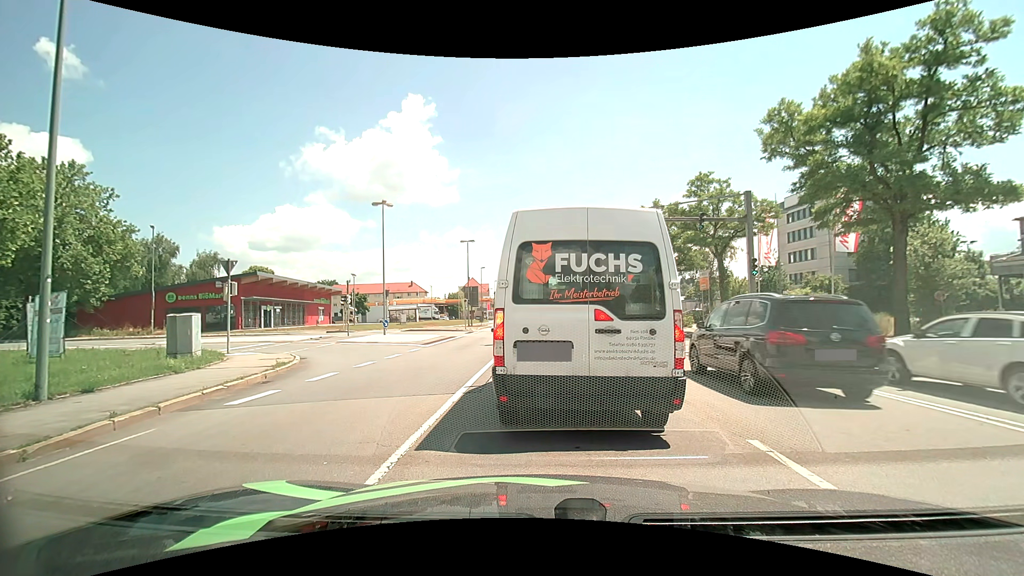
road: primary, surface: asphalt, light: Day
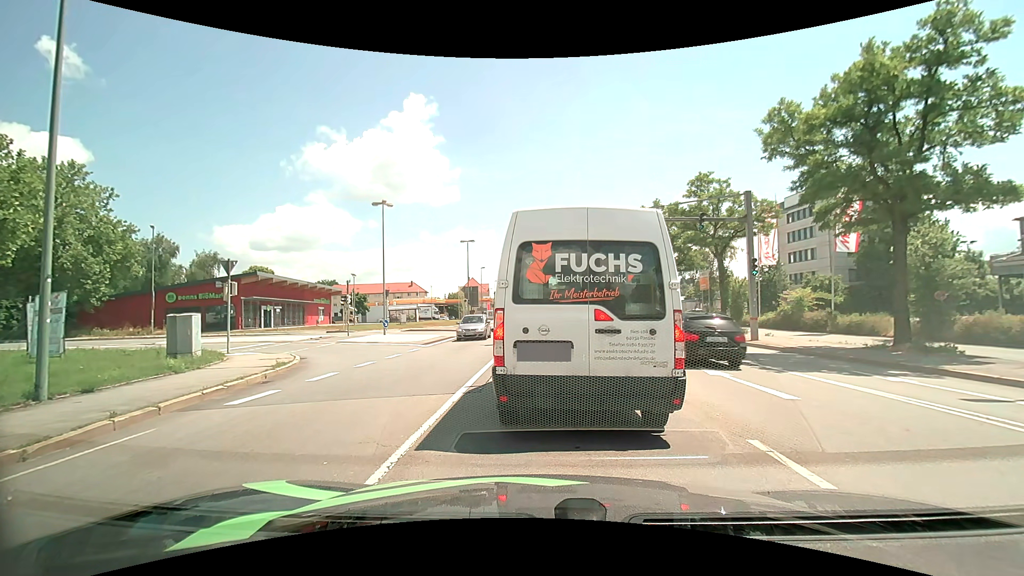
(0.0, 0.0) m; 0°
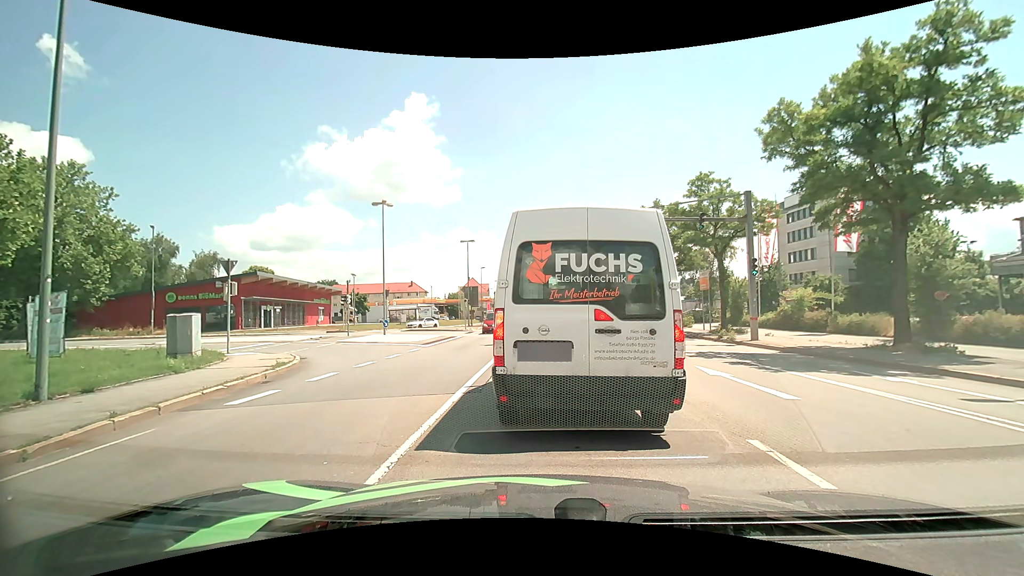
(0.0, 0.0) m; 0°
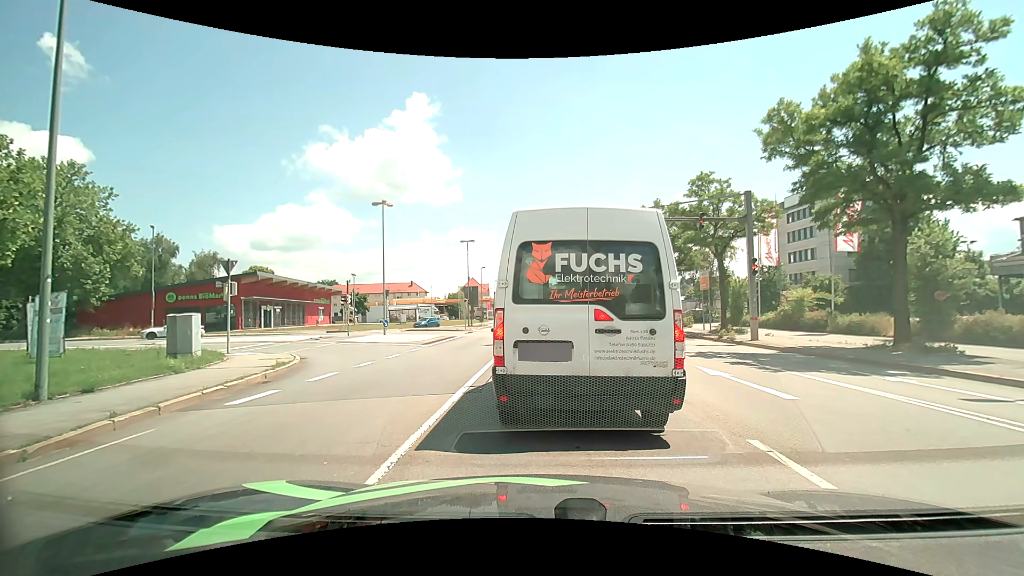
(0.0, 0.0) m; 0°
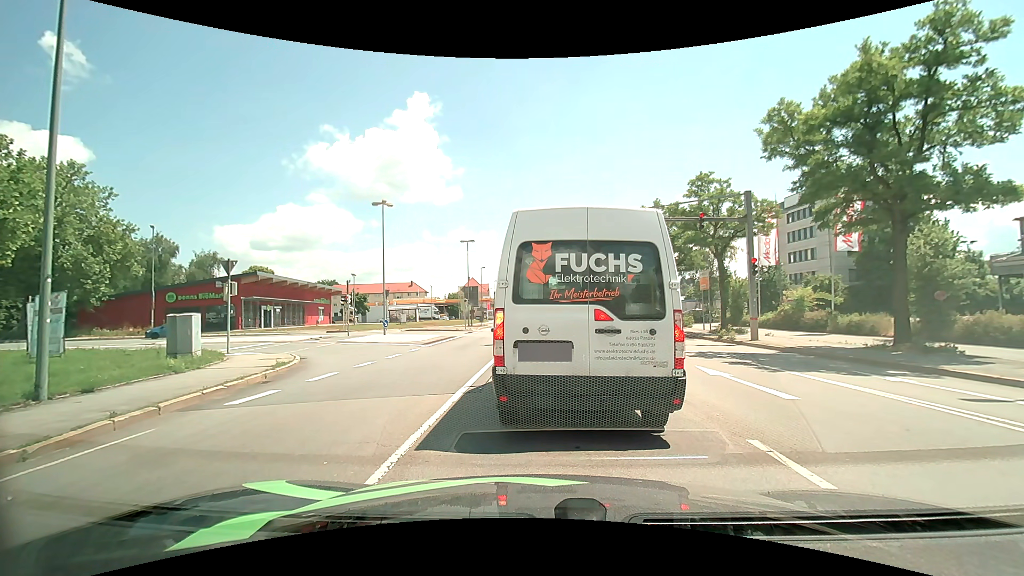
(0.0, 0.0) m; 0°
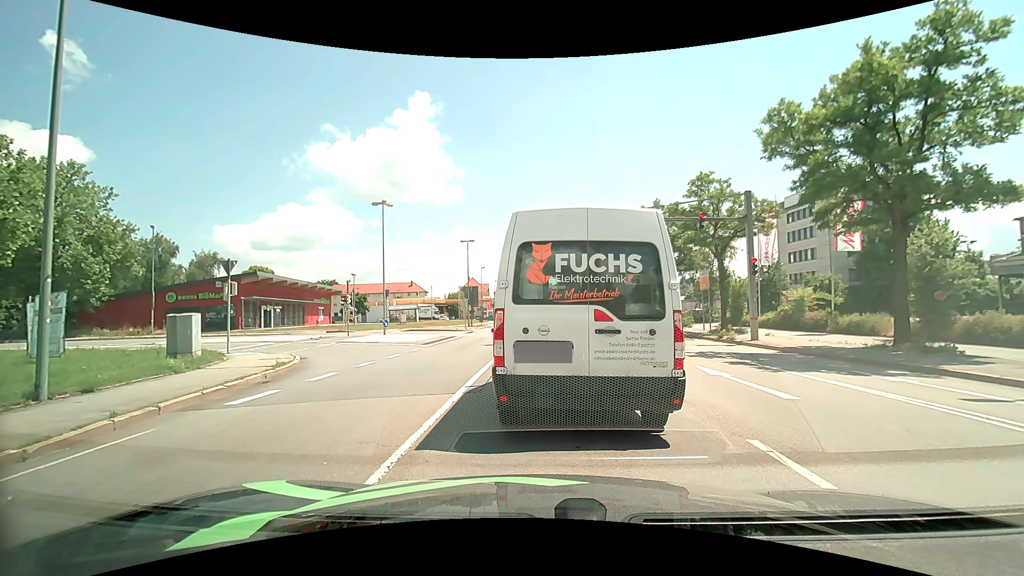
(0.0, 0.0) m; 0°
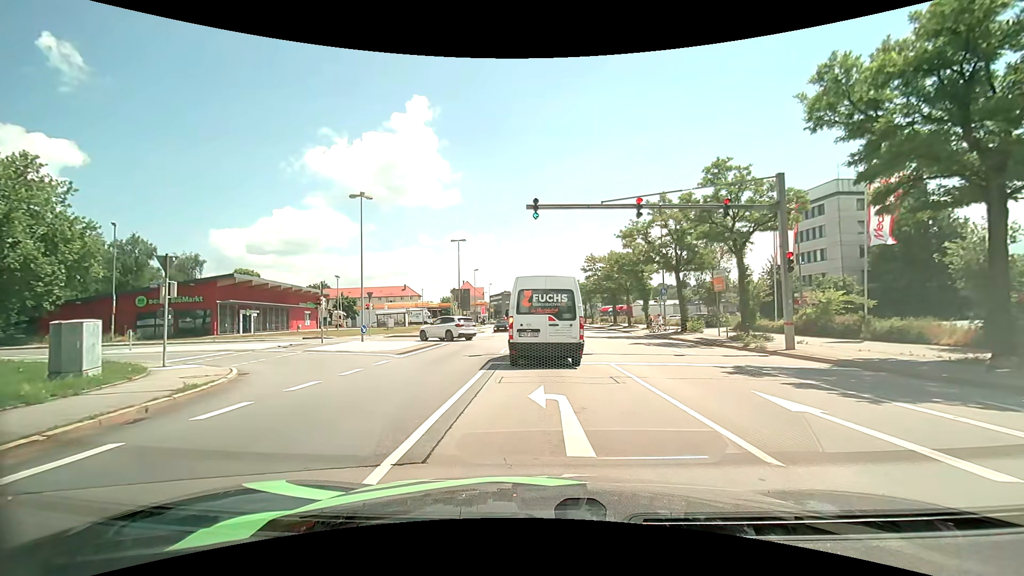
(-0.1, +4.0) m; -2°
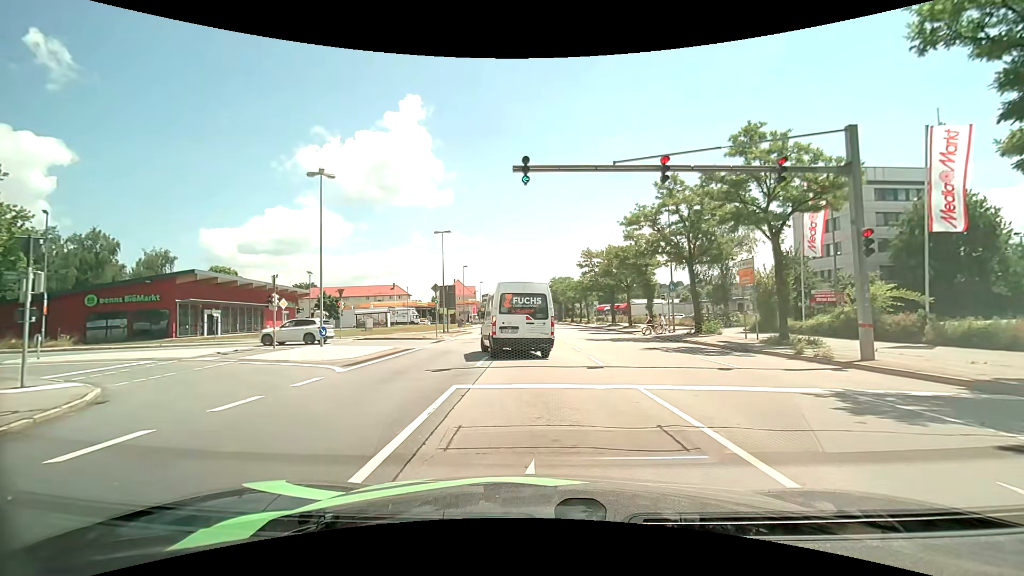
(+0.1, +5.4) m; +2°
(0, +10) (0, +20) (-4, +29) (-13, +34) (-23, +35) (-32, +32) (-41, +28) (-49, +22) (-57, +15) (-63, +8) m
